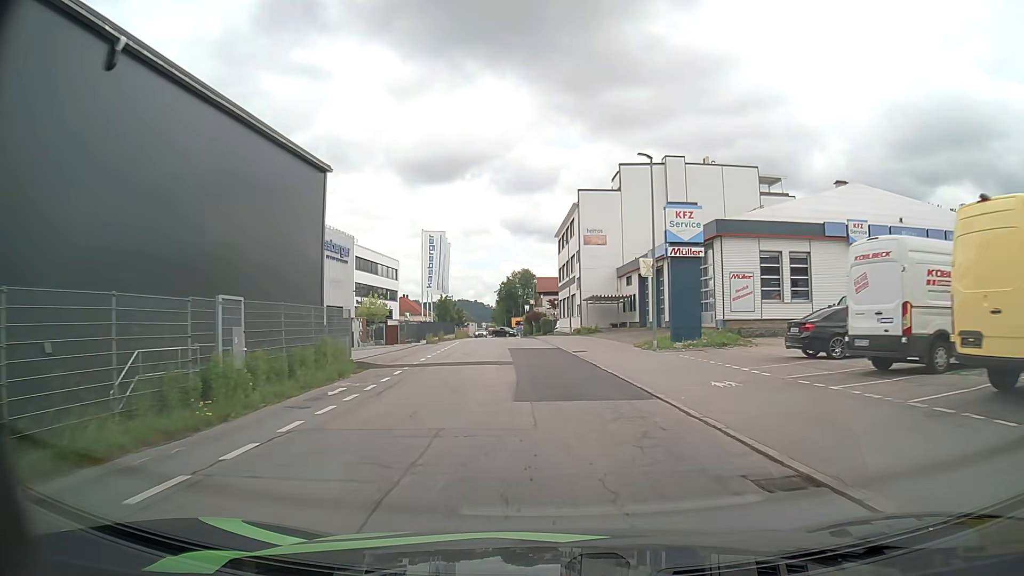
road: residential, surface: asphalt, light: Day
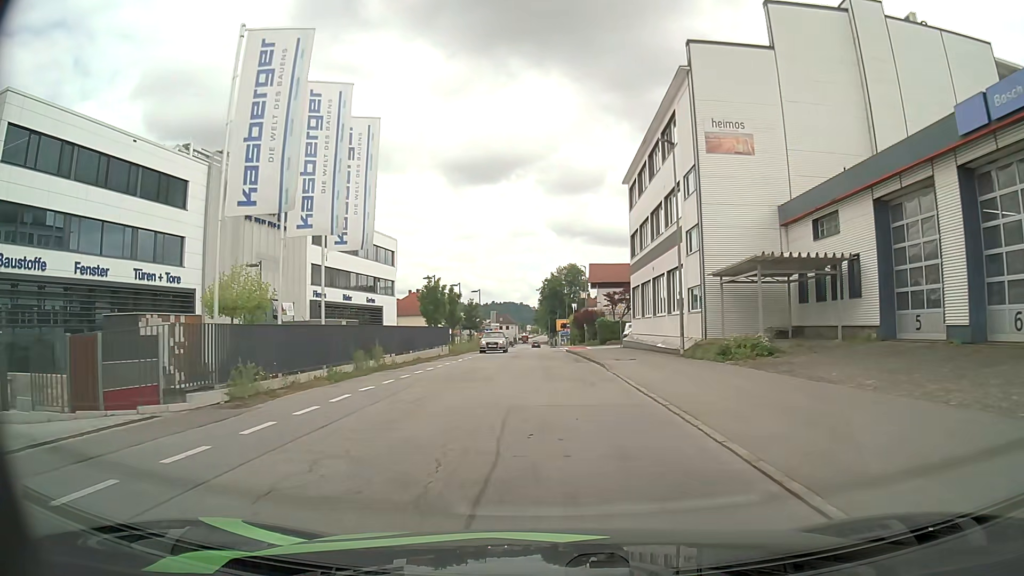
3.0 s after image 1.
(-1.3, +32.9) m; -4°
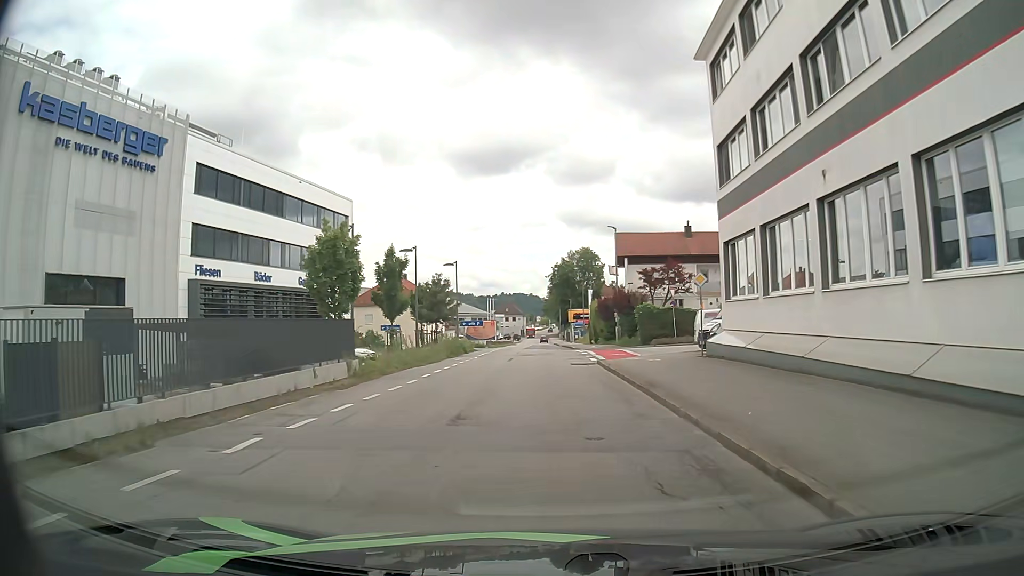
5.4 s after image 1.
(-0.2, +23.1) m; -1°
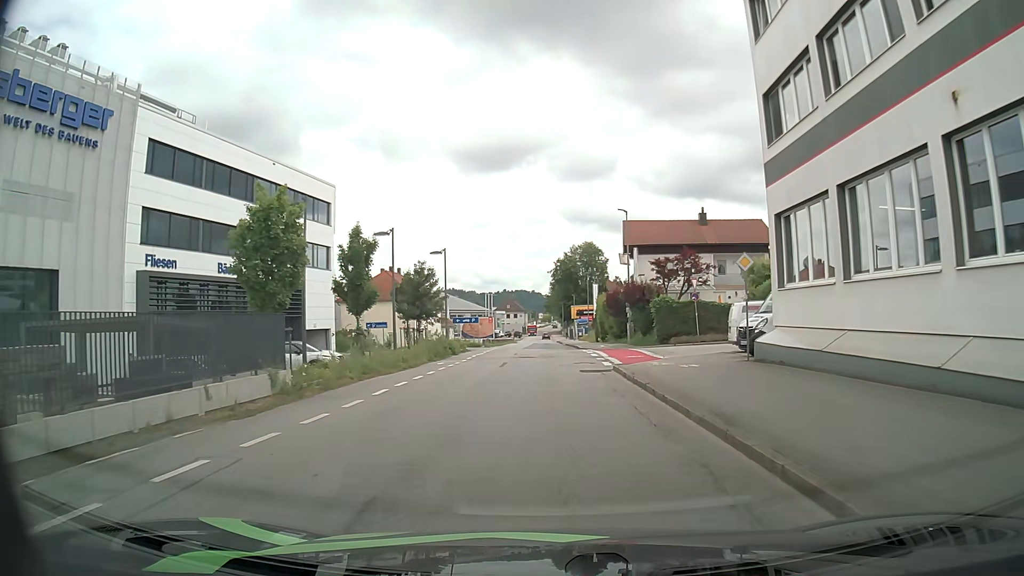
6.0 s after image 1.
(+0.1, +5.7) m; +1°
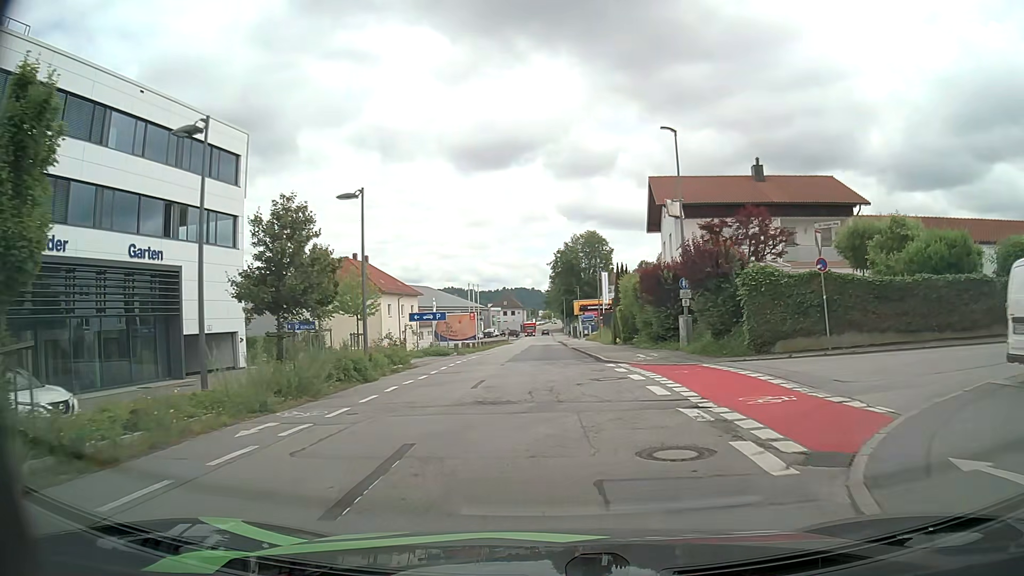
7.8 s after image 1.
(+0.1, +17.2) m; -1°
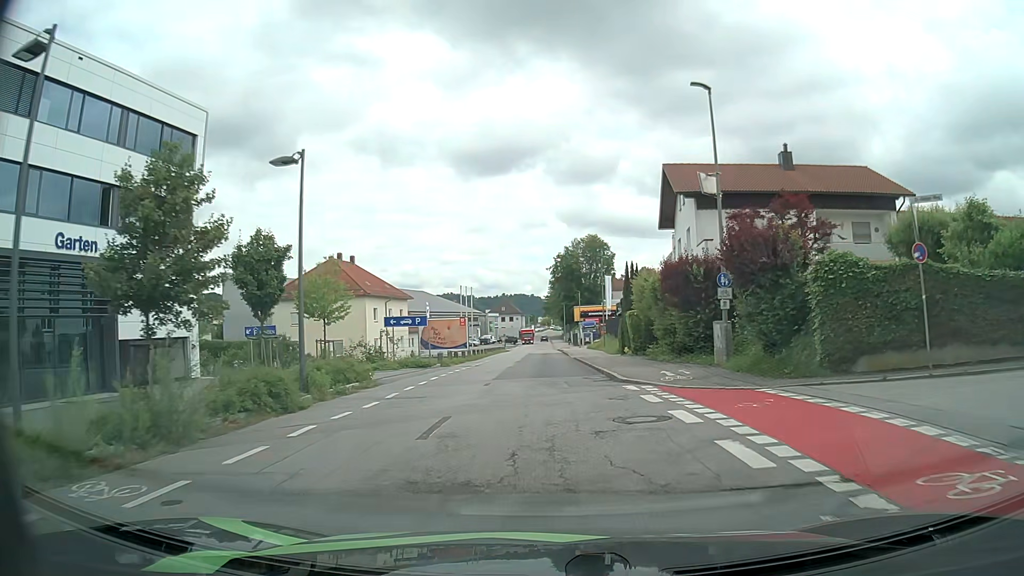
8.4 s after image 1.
(+0.1, +5.6) m; 0°
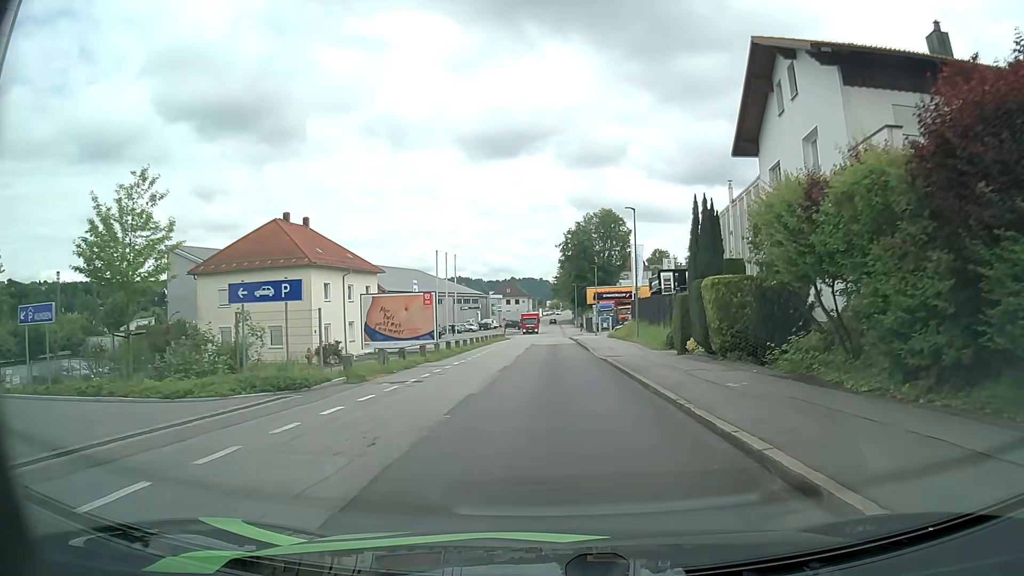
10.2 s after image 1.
(-0.2, +17.0) m; -1°
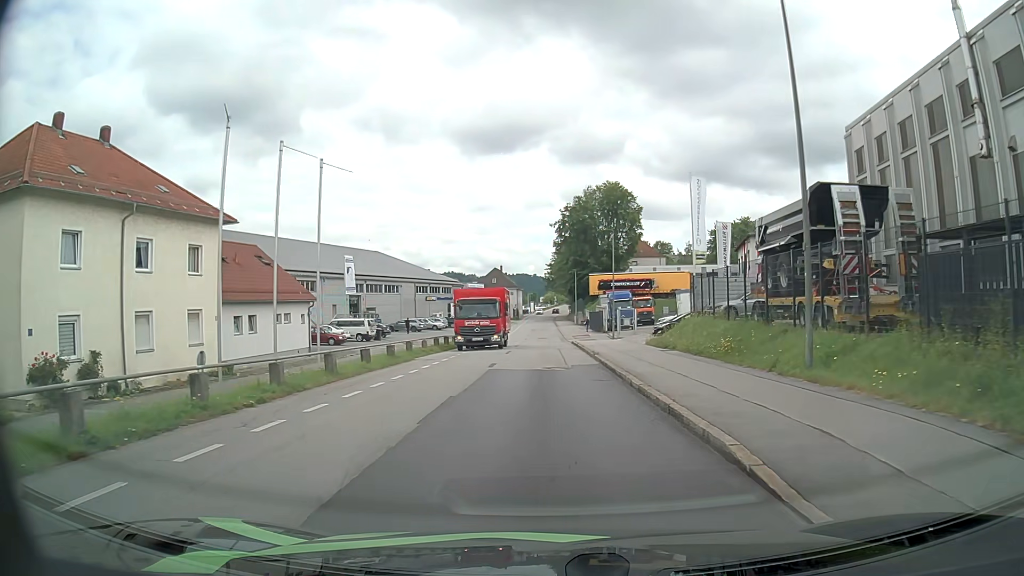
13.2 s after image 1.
(0.0, +28.5) m; +1°
(0, +10) (0, +20) (-1, +30) (-1, +40) (-1, +50) (-1, +60) (-2, +70) (-2, +80) (-2, +90) (-2, +100) m
